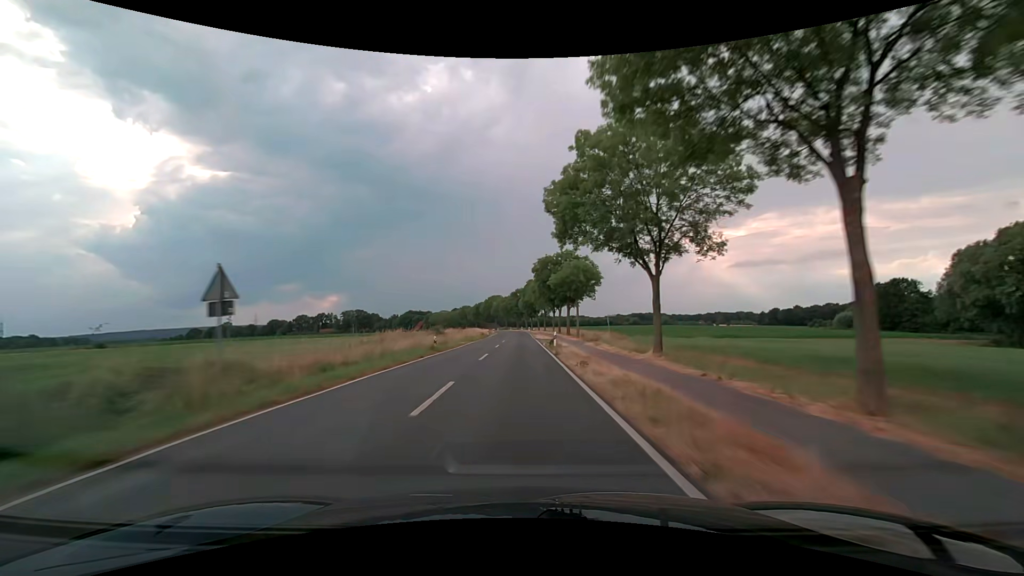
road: secondary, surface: asphalt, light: Day
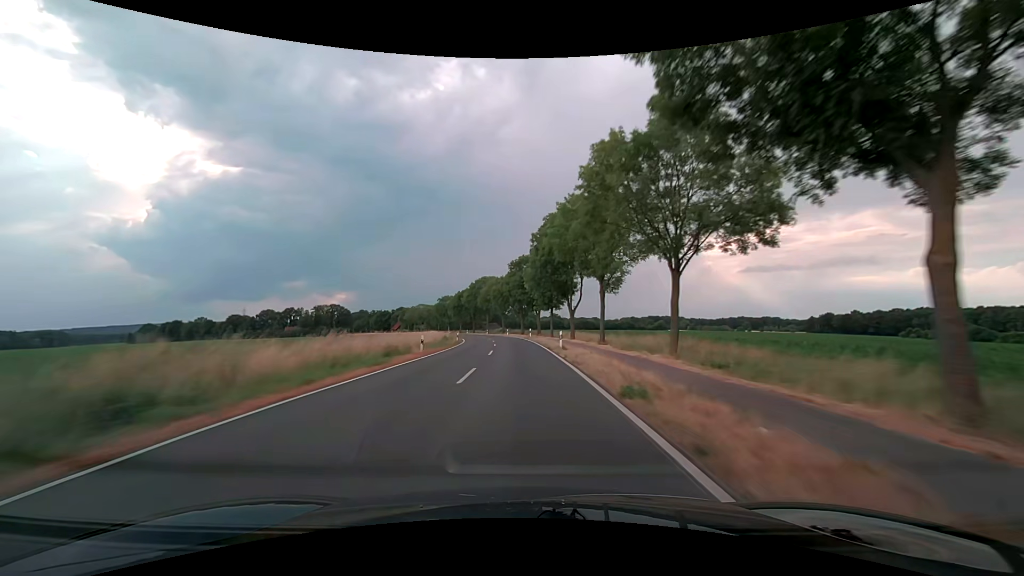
(-0.3, +79.0) m; -1°
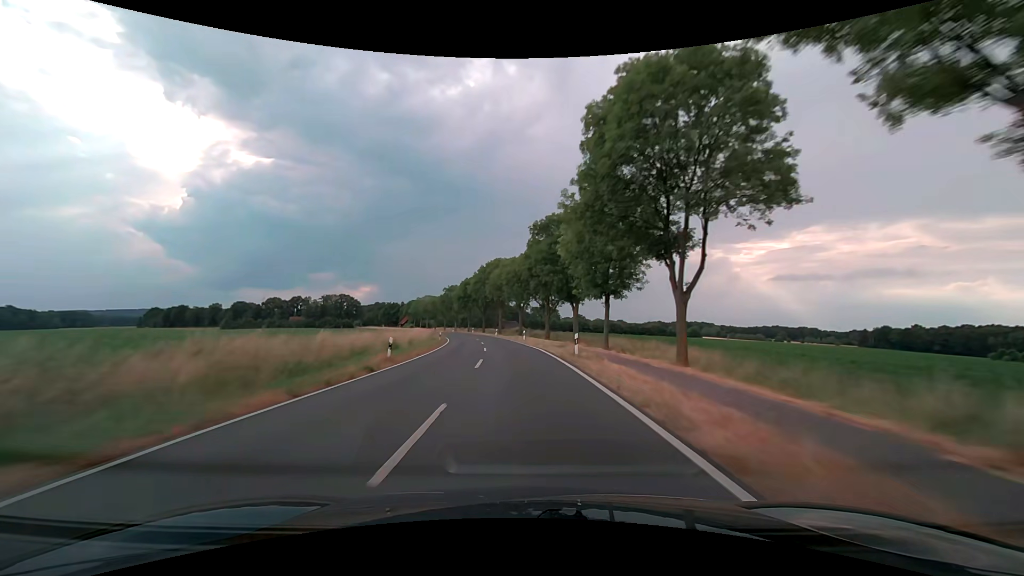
(-0.5, +31.6) m; -2°
(0, +10) (0, +20) (-1, +30) (-2, +40) (-3, +50) (-4, +60) (-6, +70) (-7, +79) (-10, +89) (-12, +99) m
